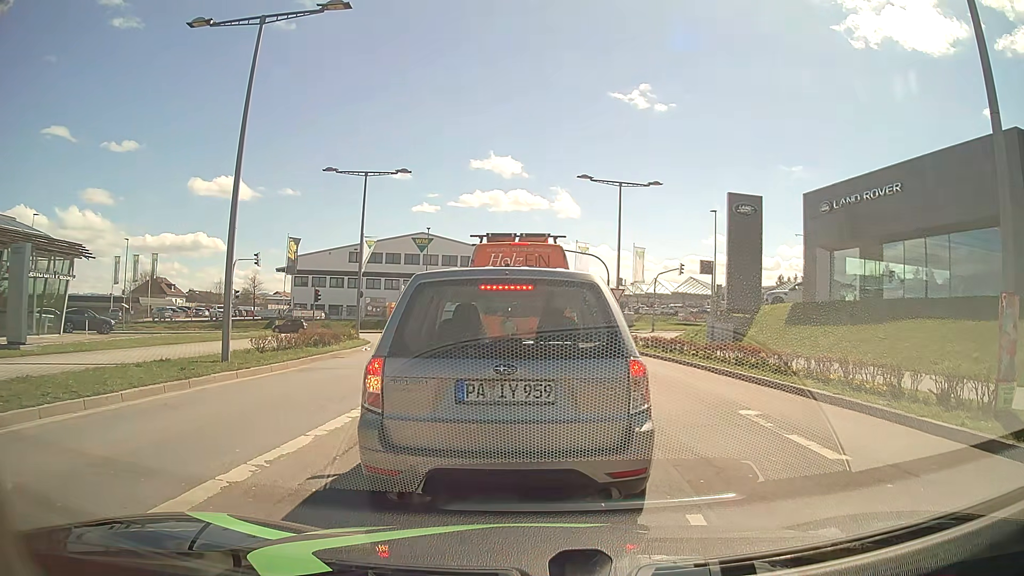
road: secondary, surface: asphalt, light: Day
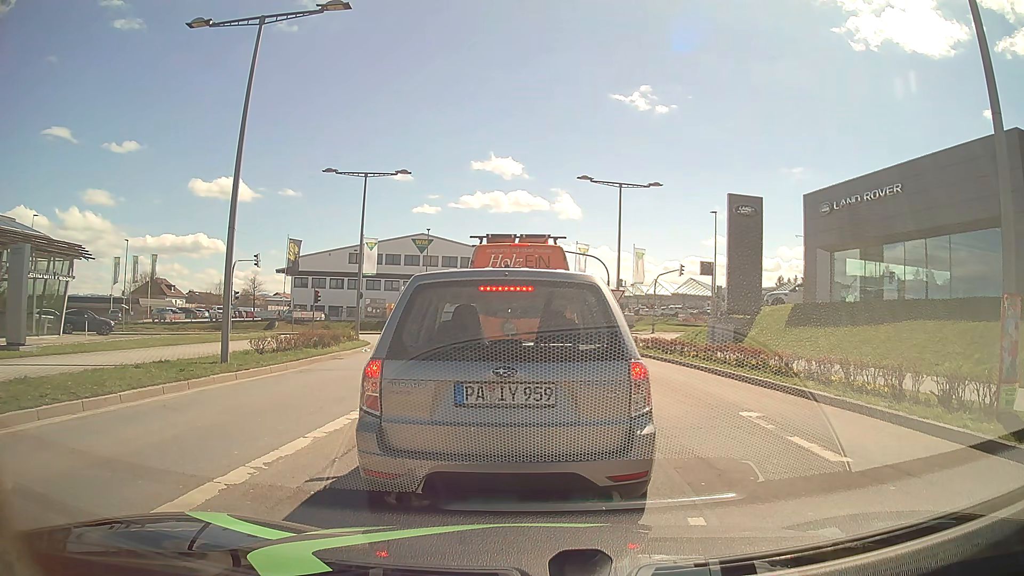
(0.0, +0.1) m; 0°
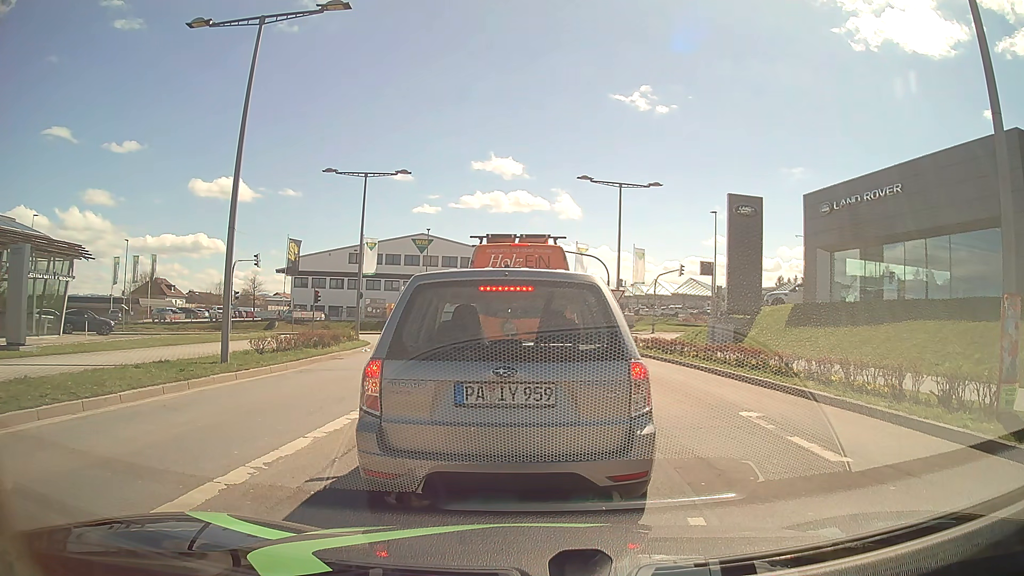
(0.0, 0.0) m; 0°
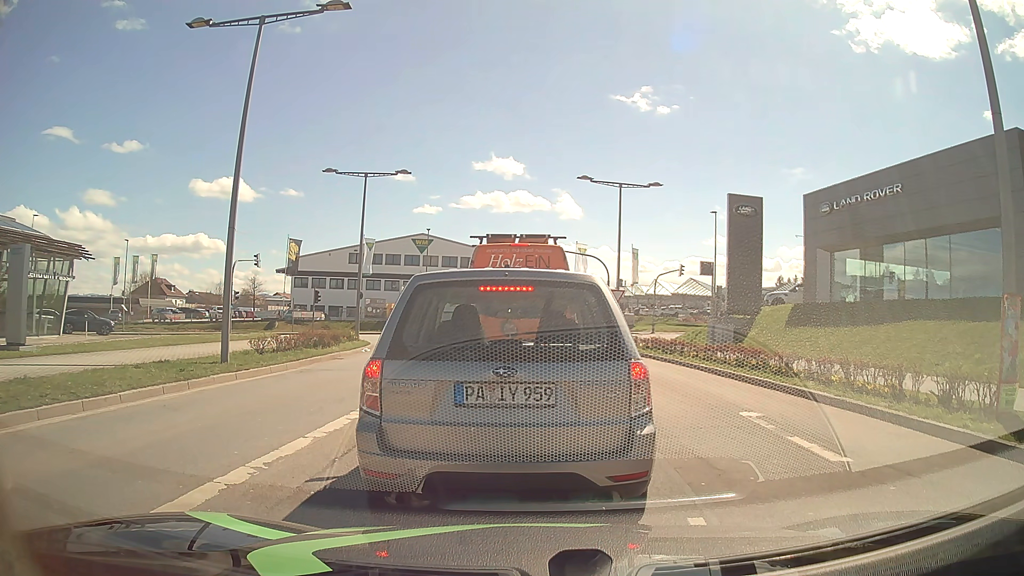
(0.0, 0.0) m; 0°
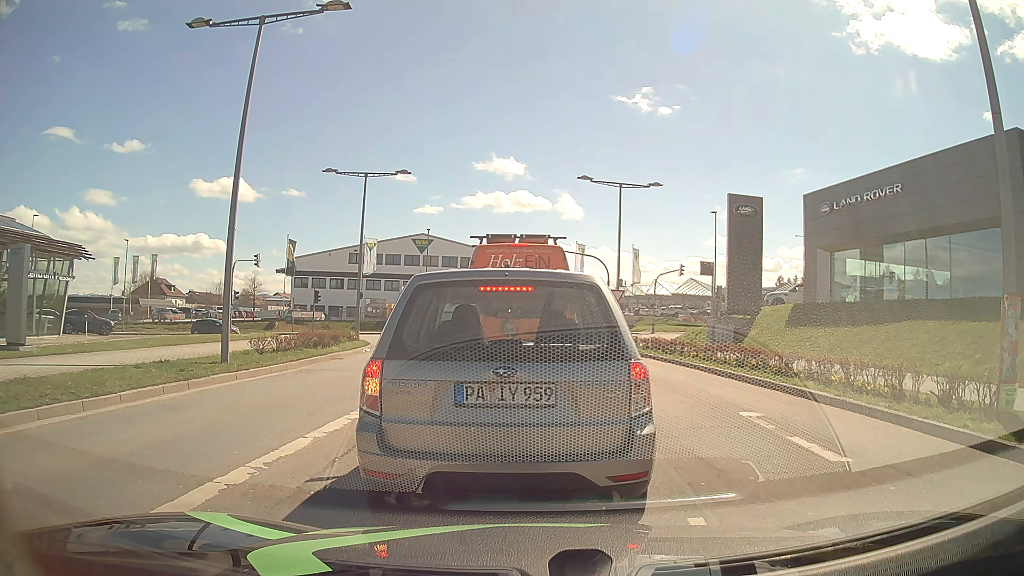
(0.0, 0.0) m; 0°
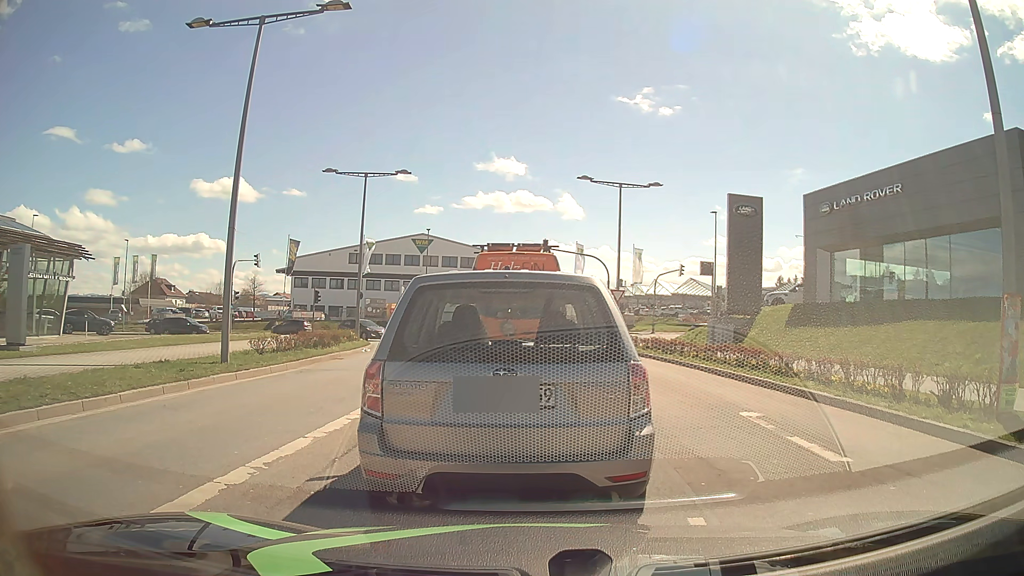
(0.0, 0.0) m; 0°
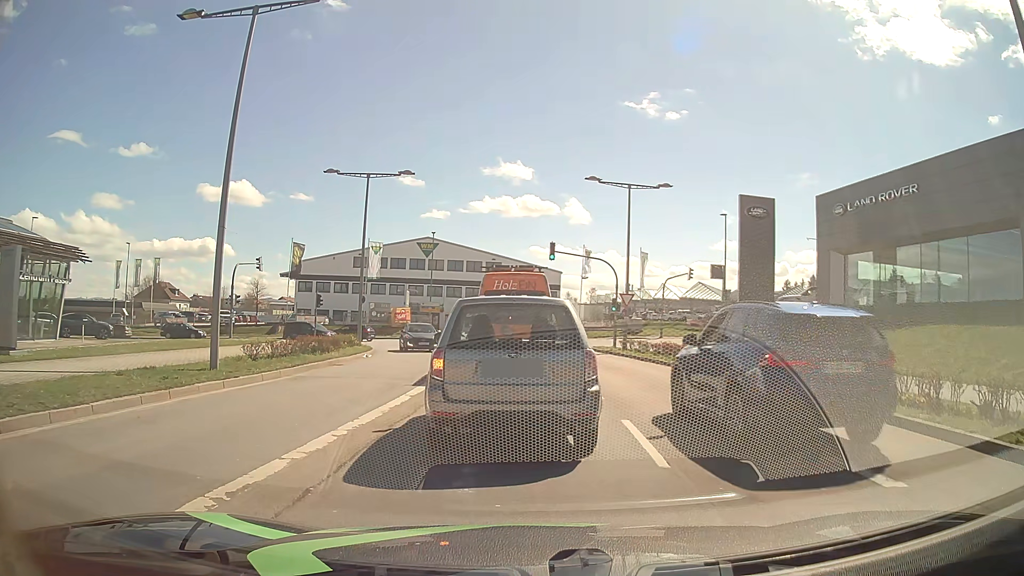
(0.0, +1.1) m; -1°
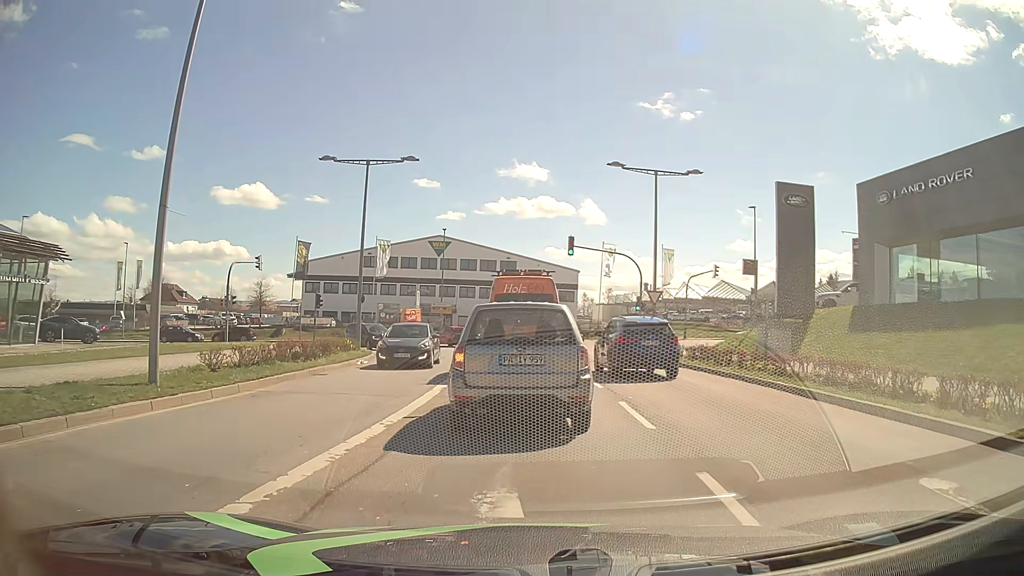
(-0.1, +3.7) m; -3°
(0, +10) (0, +20) (0, +30) (-1, +40) (-4, +49) (-11, +56) (-20, +60) (-30, +60) (-40, +59) (-50, +58) m
